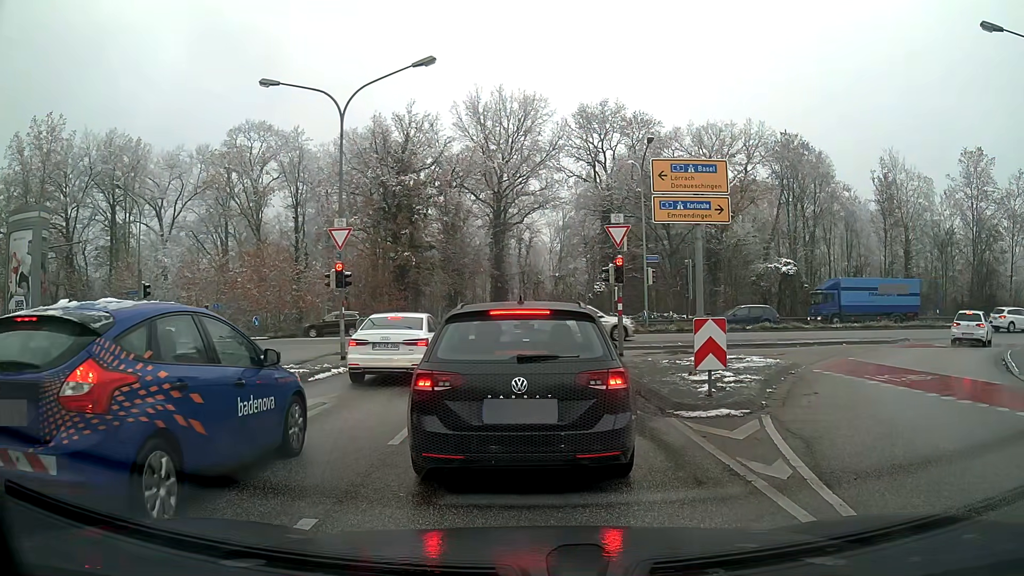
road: tertiary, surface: asphalt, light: Day
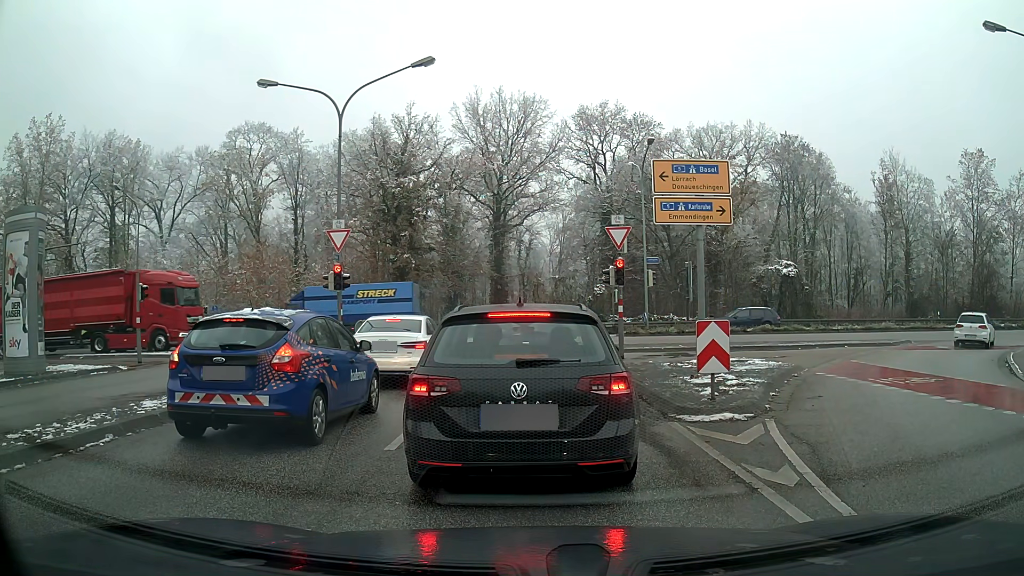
(0.0, +0.2) m; 0°
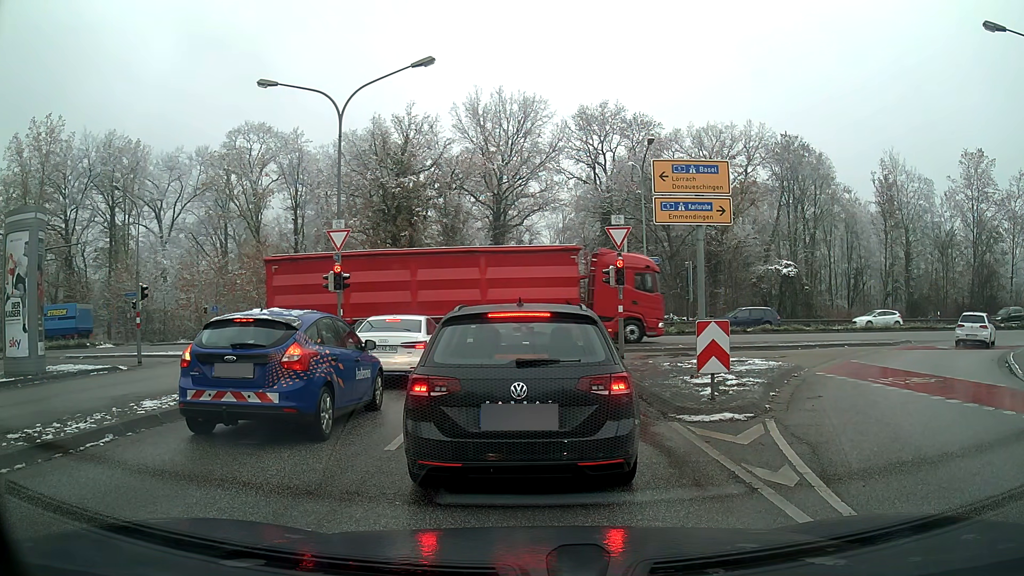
(0.0, 0.0) m; 0°
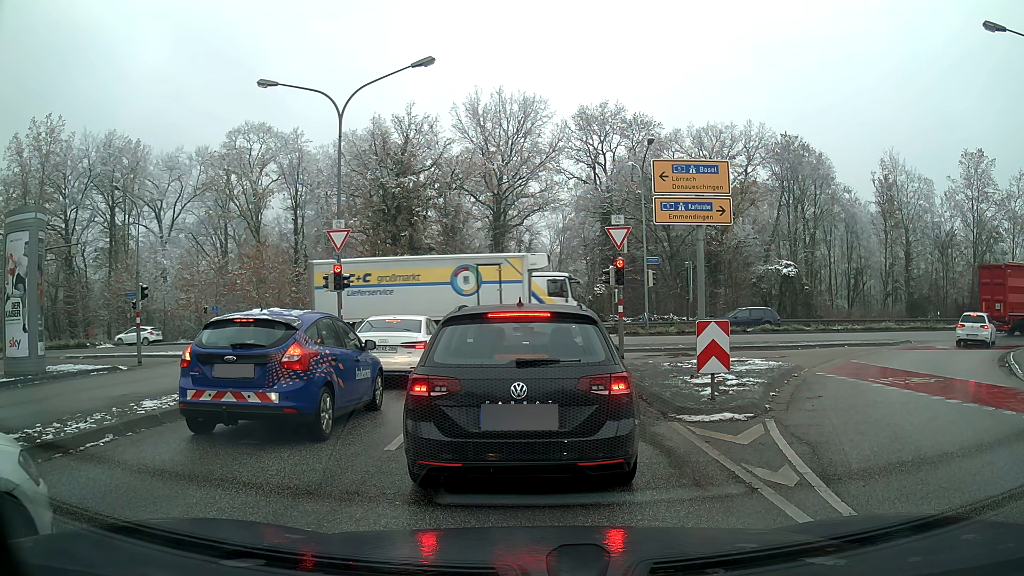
(0.0, 0.0) m; 0°
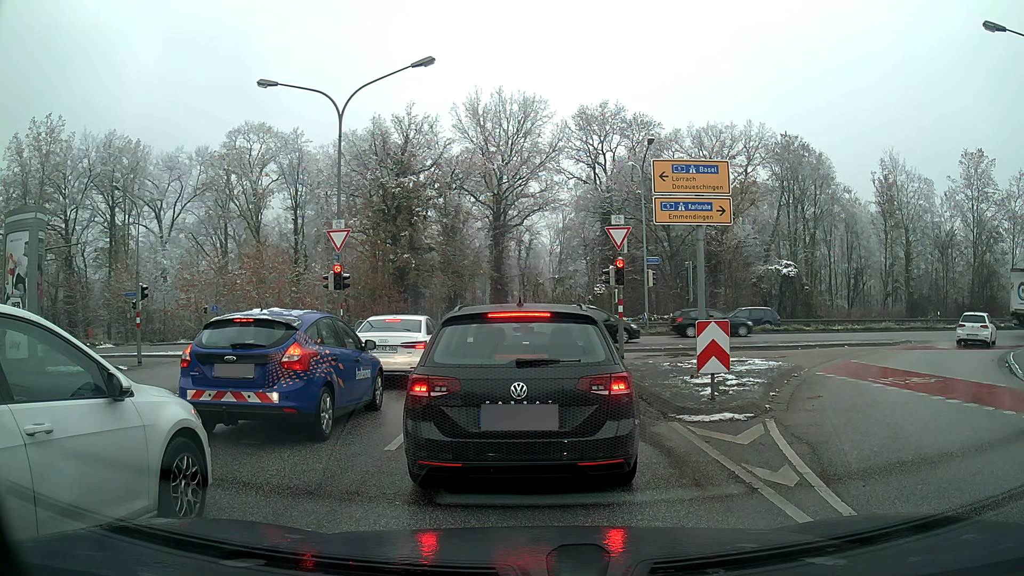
(0.0, 0.0) m; 0°
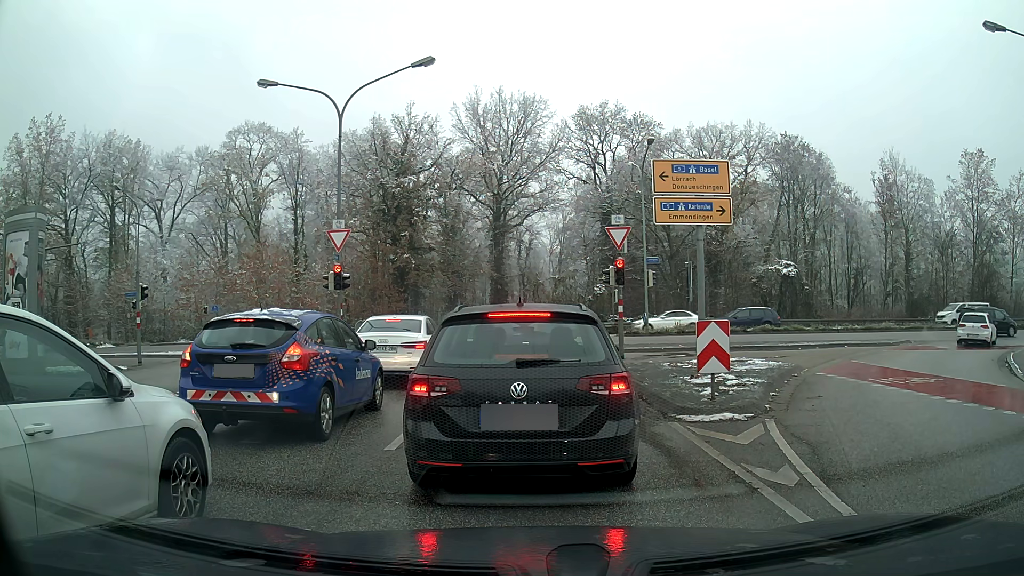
(0.0, 0.0) m; 0°
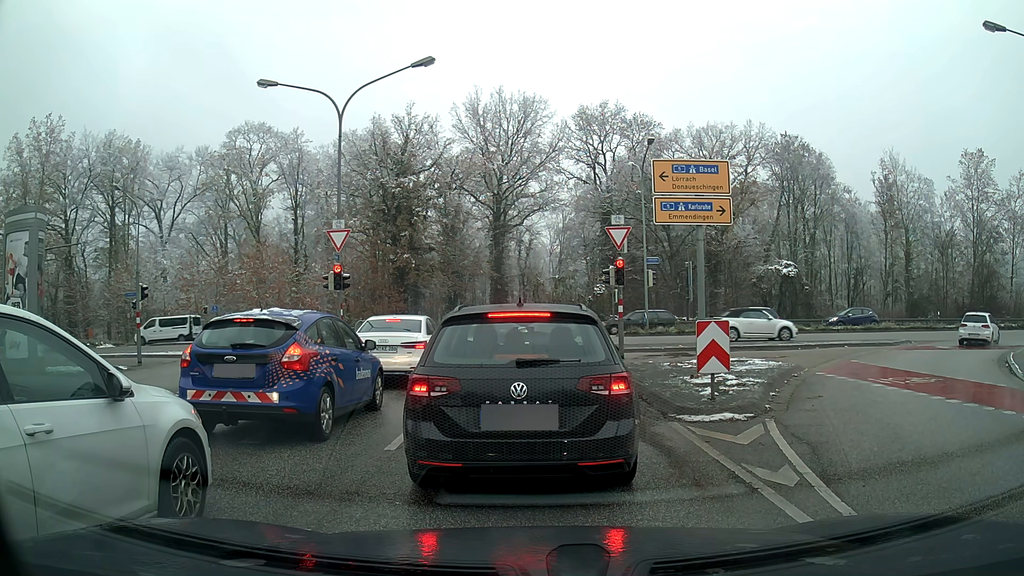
(0.0, 0.0) m; 0°
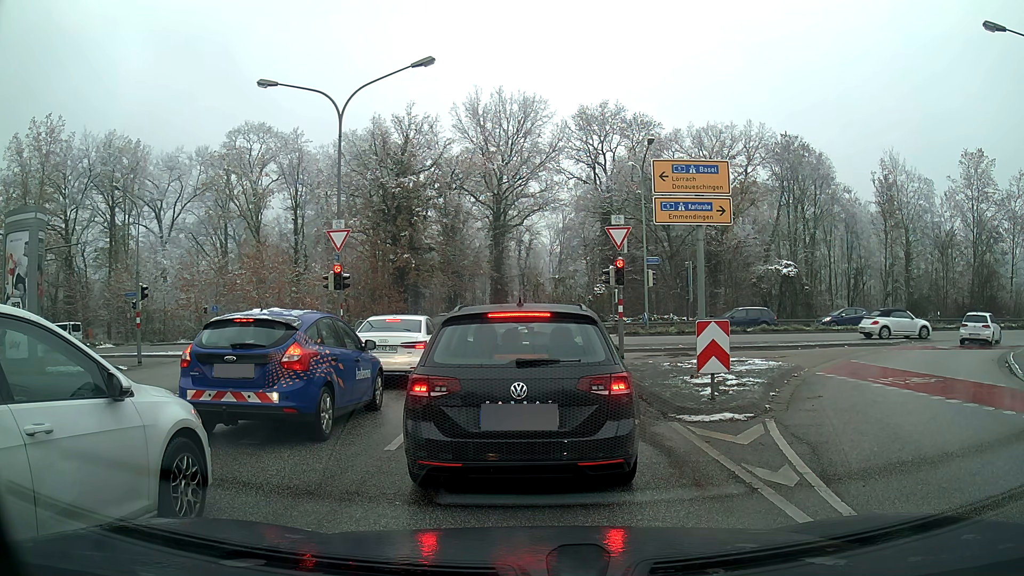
(0.0, 0.0) m; 0°
